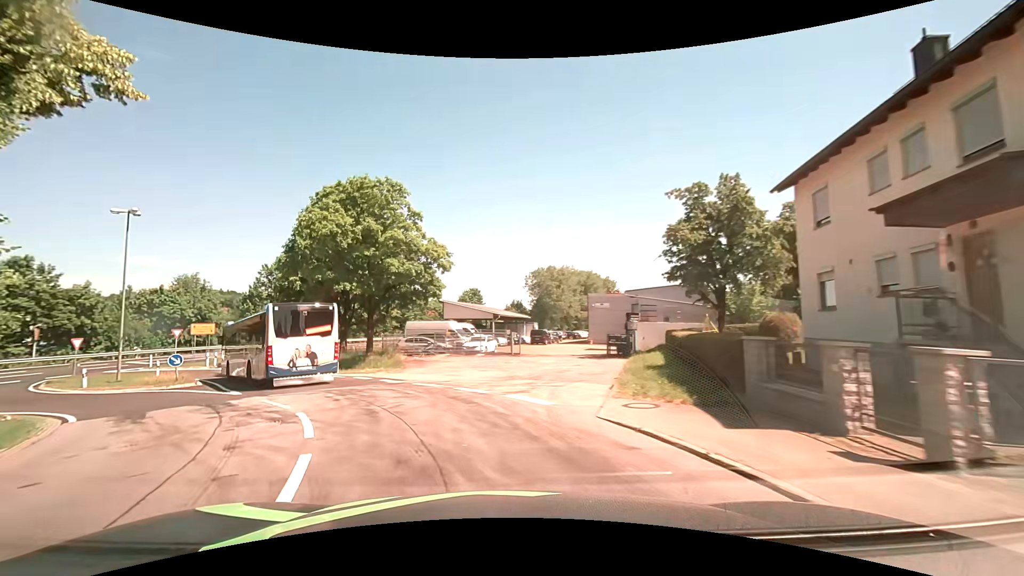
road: unclassified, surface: asphalt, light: Day
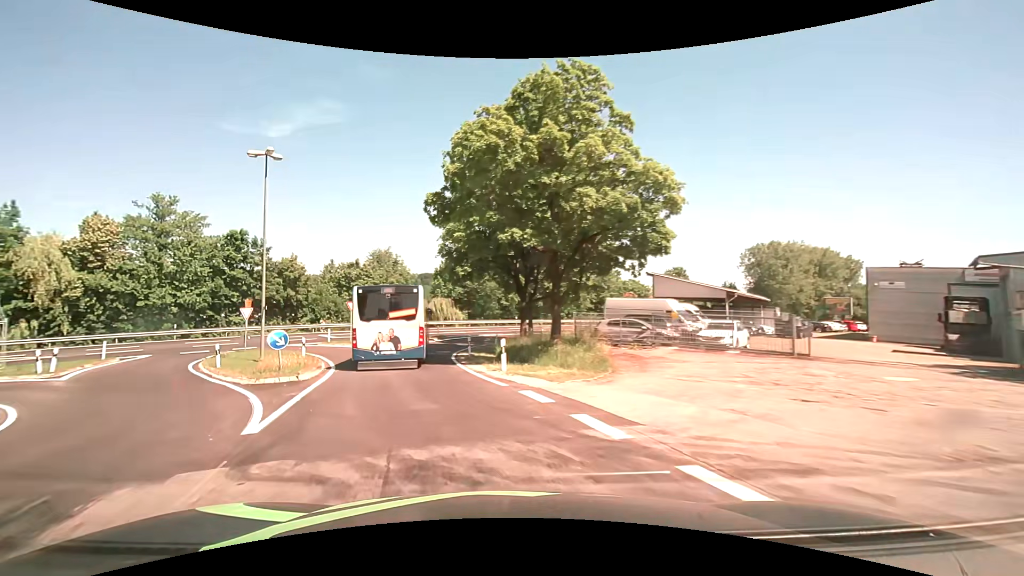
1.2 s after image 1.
(-2.3, +11.9) m; -22°
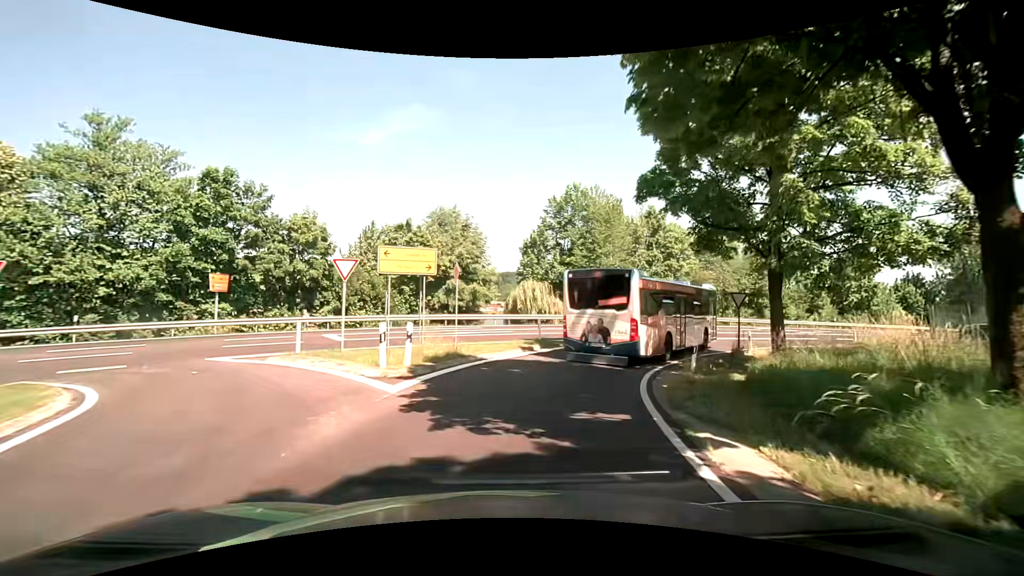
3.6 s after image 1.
(-4.0, +22.9) m; -9°
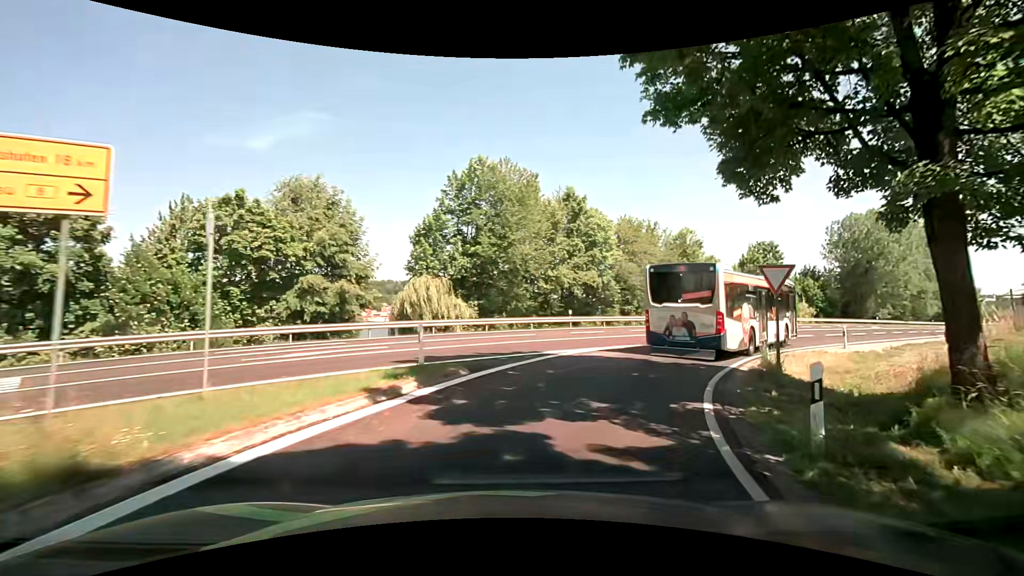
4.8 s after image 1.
(+0.8, +10.3) m; +10°
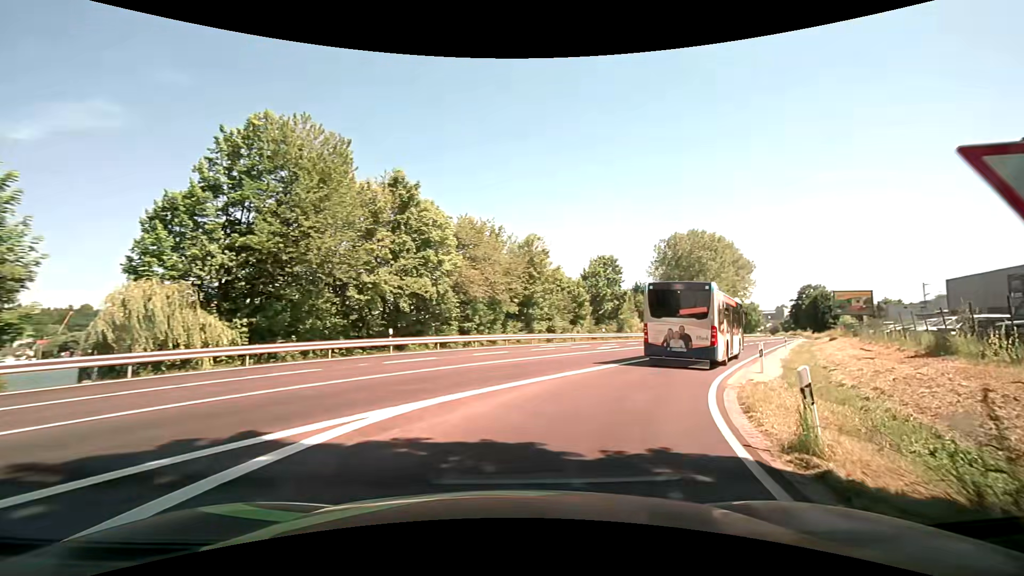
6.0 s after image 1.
(+1.5, +9.9) m; +19°
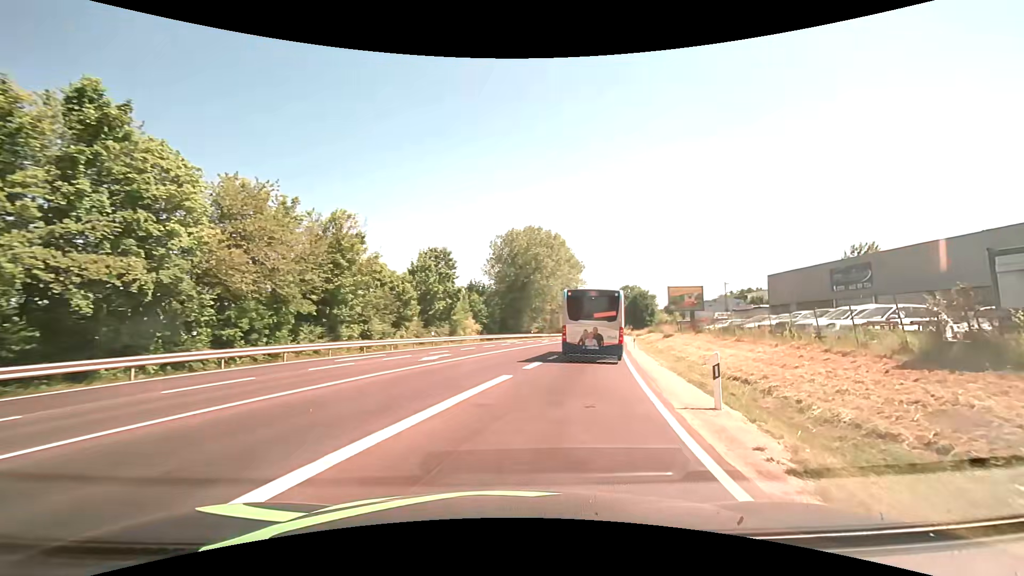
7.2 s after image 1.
(+1.7, +10.1) m; +19°
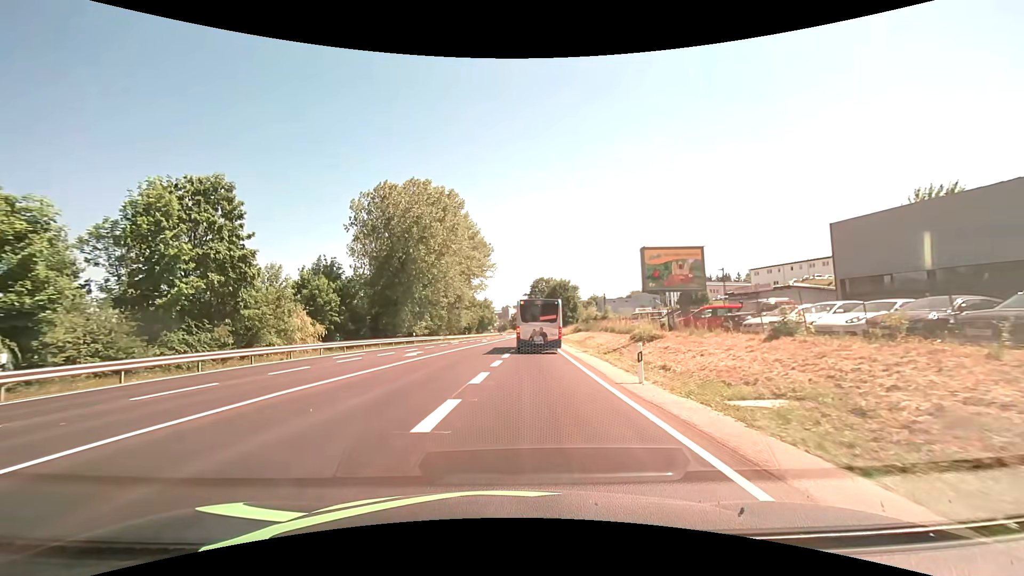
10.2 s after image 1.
(+4.4, +28.7) m; +10°
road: primary
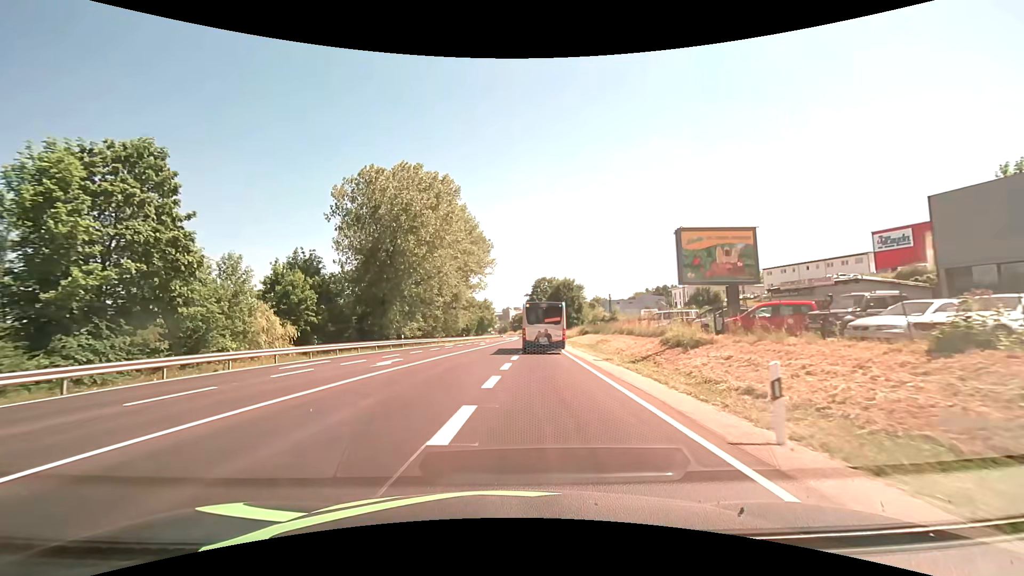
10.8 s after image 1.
(0.0, +6.7) m; 0°
(0, +10) (0, +20) (0, +30) (+1, +40) (+1, +50) (+2, +60) (+2, +70) (+3, +80) (+3, +90) (+4, +100) m
